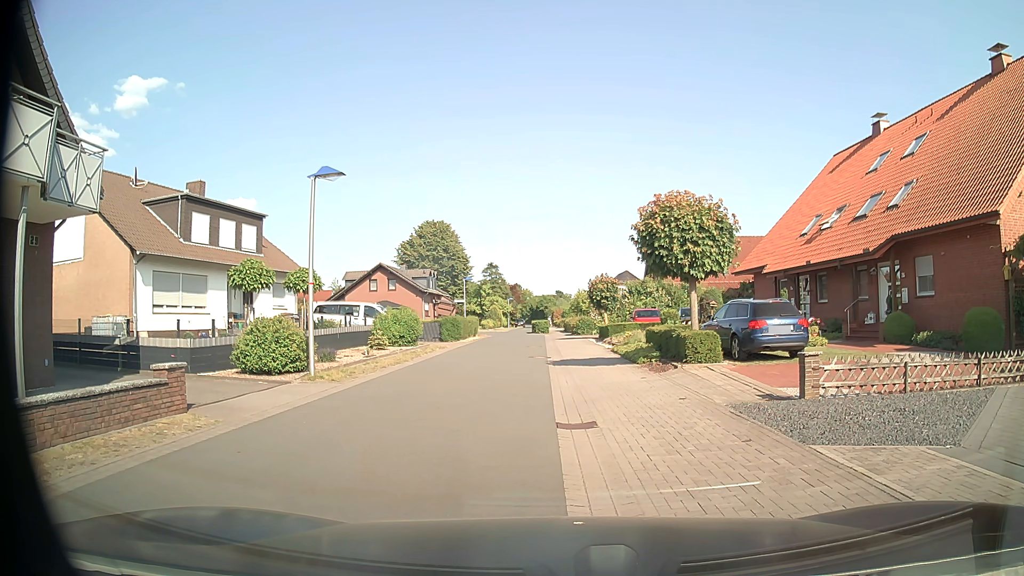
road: residential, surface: asphalt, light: Day
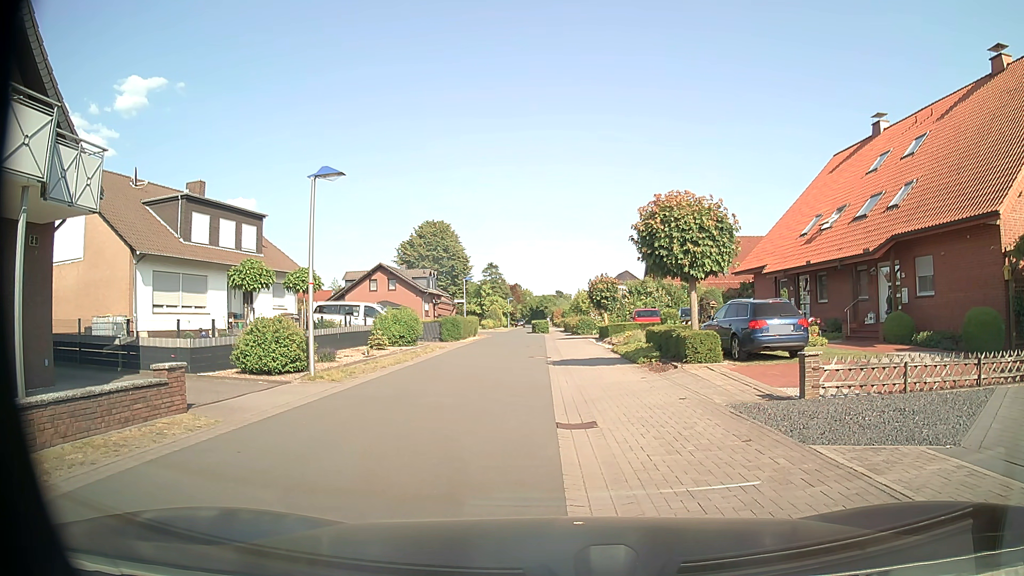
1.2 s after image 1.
(0.0, 0.0) m; 0°
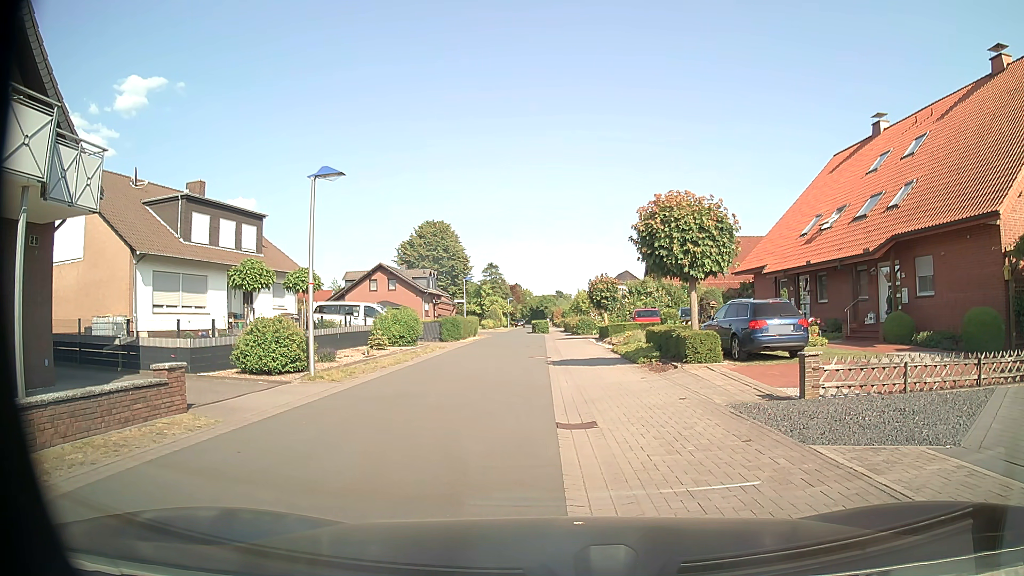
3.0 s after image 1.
(0.0, 0.0) m; 0°
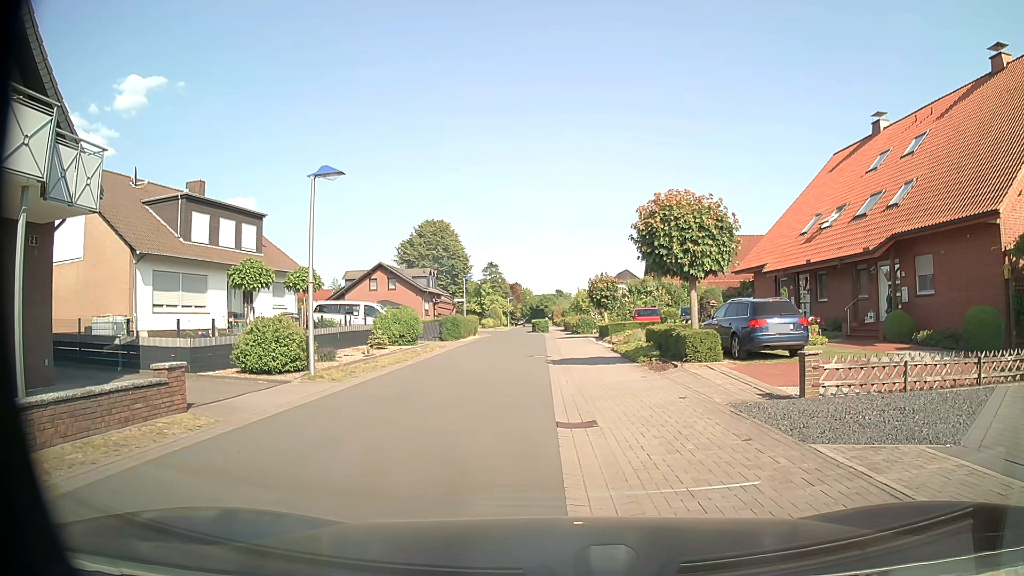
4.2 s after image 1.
(0.0, 0.0) m; 0°
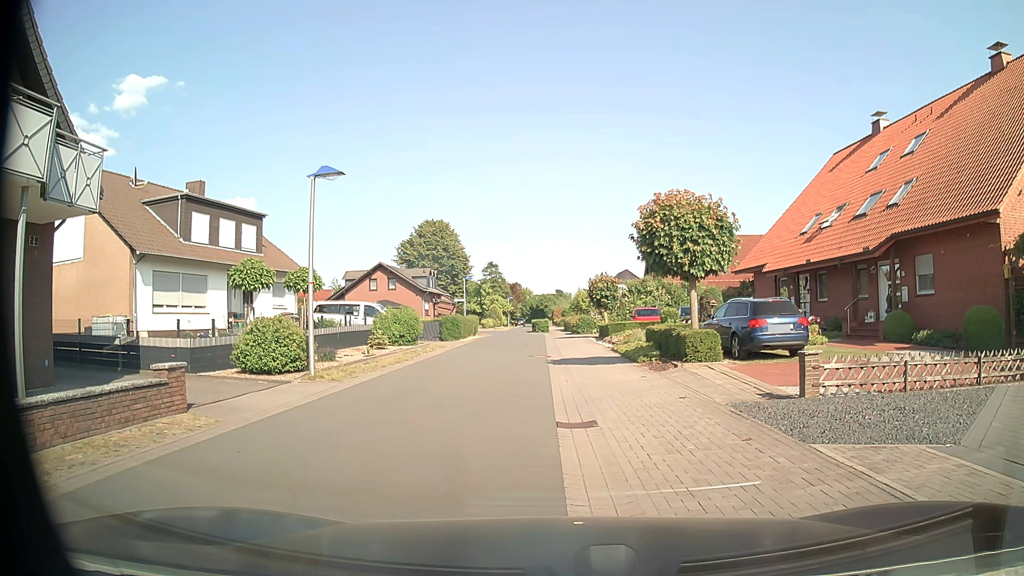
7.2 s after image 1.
(0.0, 0.0) m; 0°
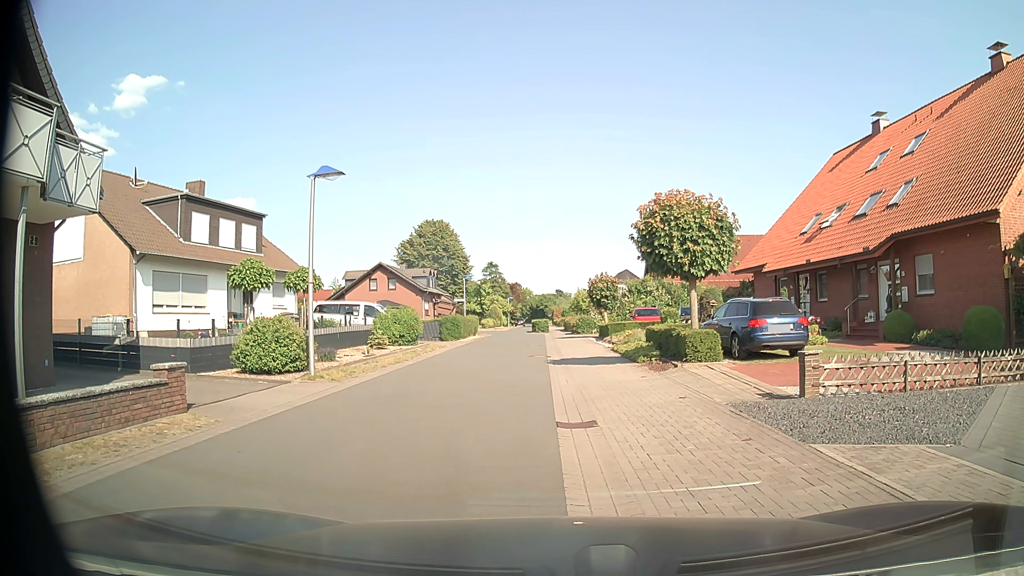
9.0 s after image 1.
(0.0, 0.0) m; 0°
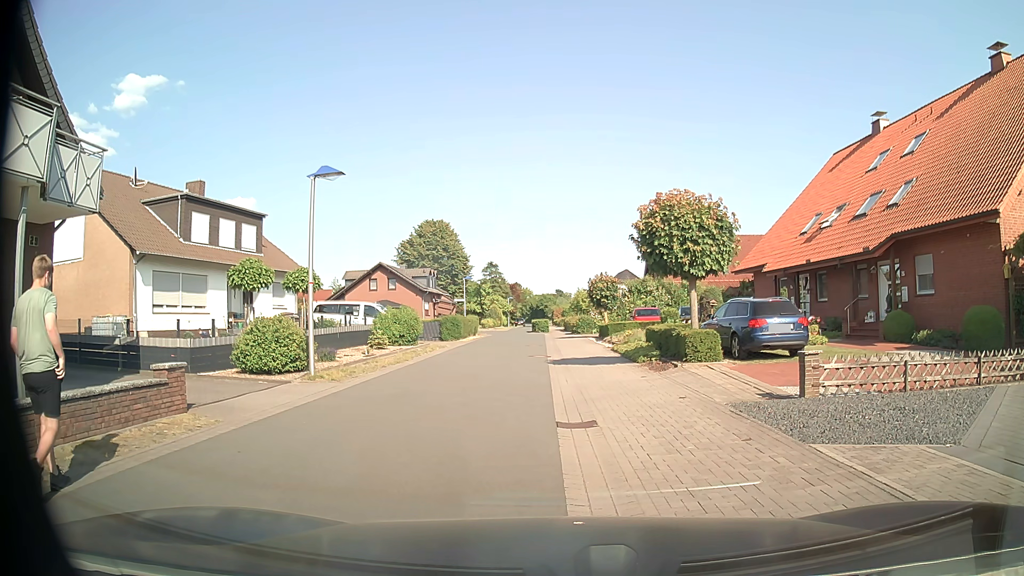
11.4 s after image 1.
(0.0, 0.0) m; 0°
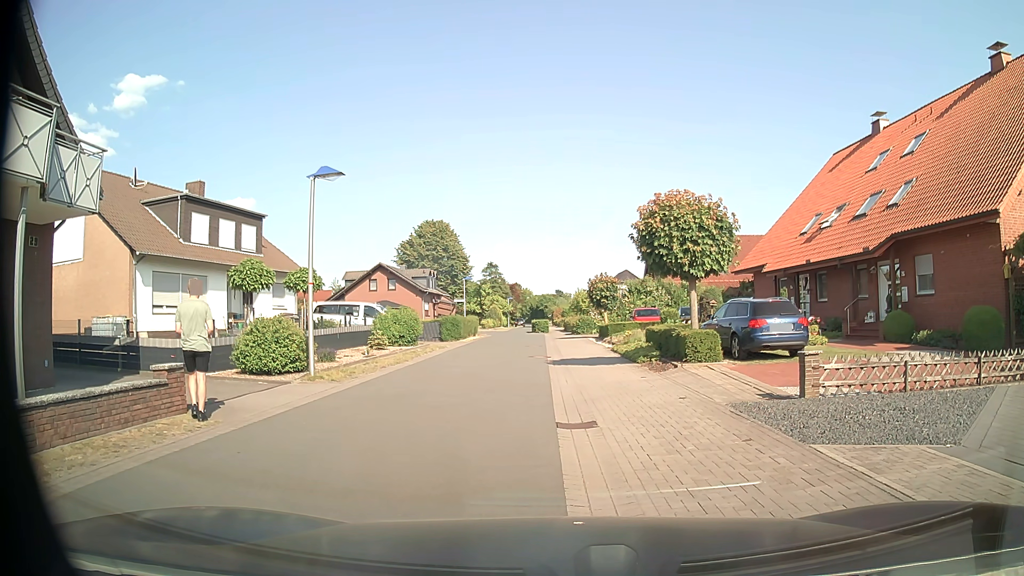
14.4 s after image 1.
(0.0, 0.0) m; 0°
